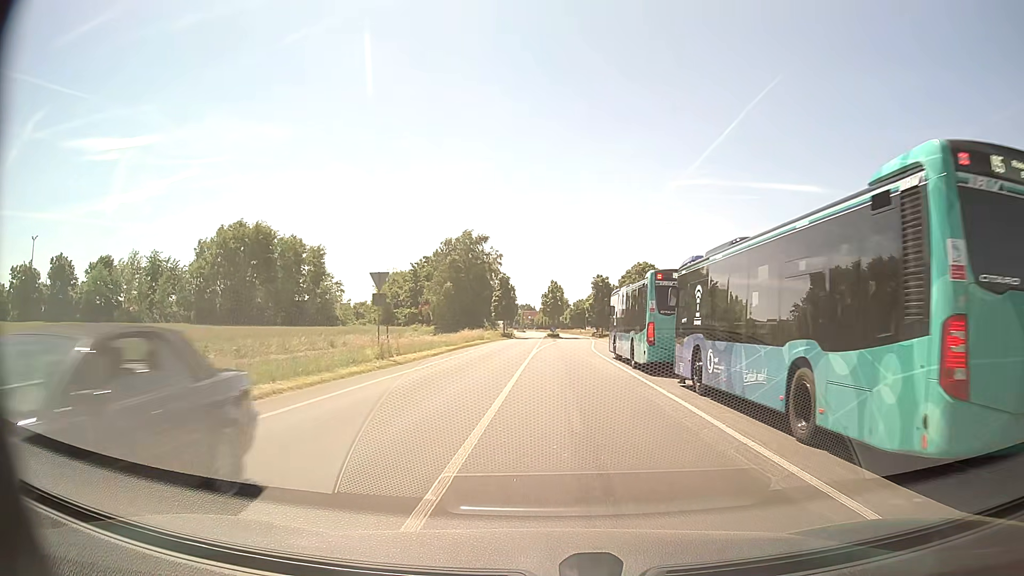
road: tertiary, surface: asphalt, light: Day
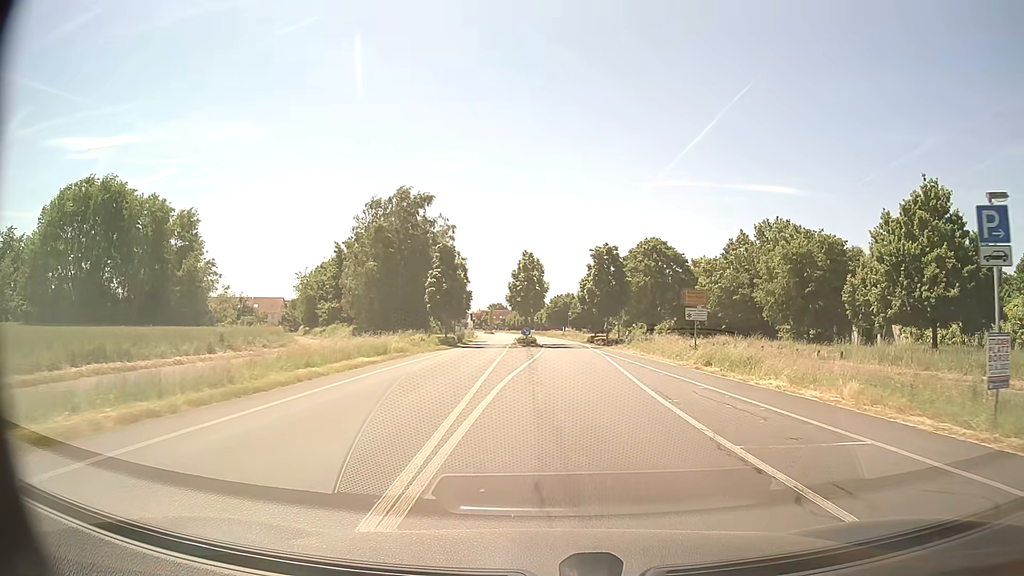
(+0.5, +31.6) m; +2°
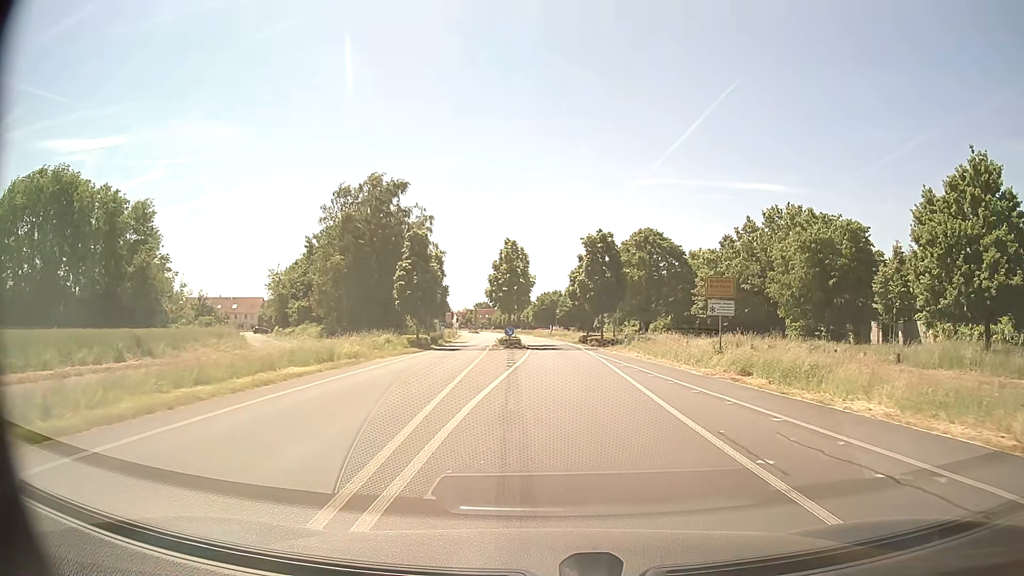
(+0.1, +6.3) m; +1°
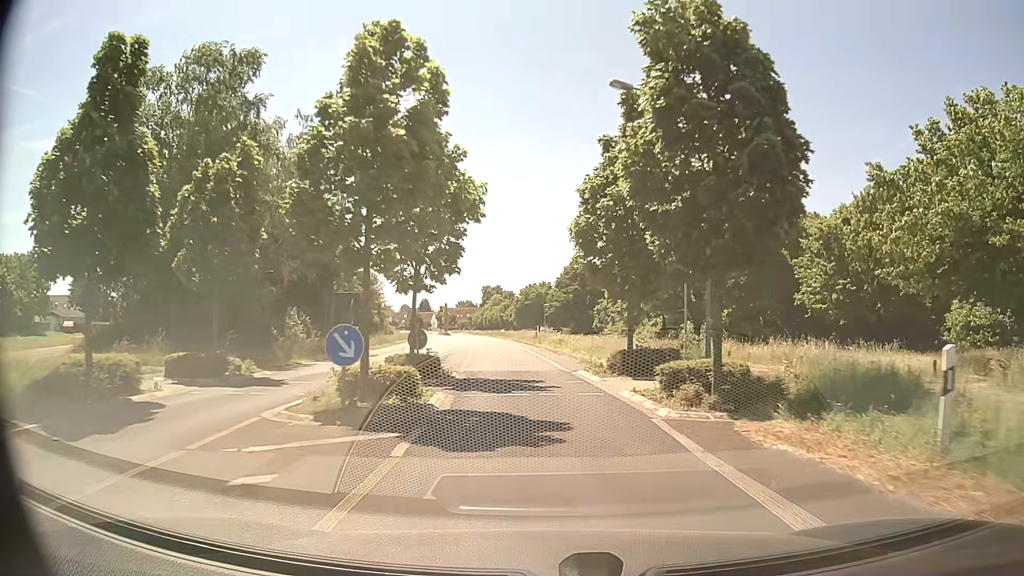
(+0.6, +31.8) m; +1°
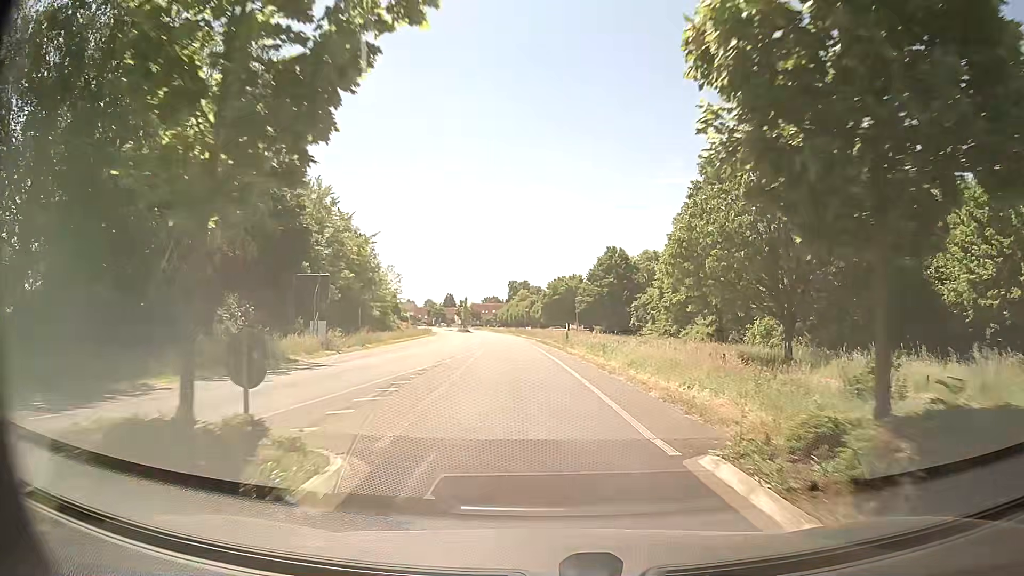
(-0.3, +12.9) m; -2°
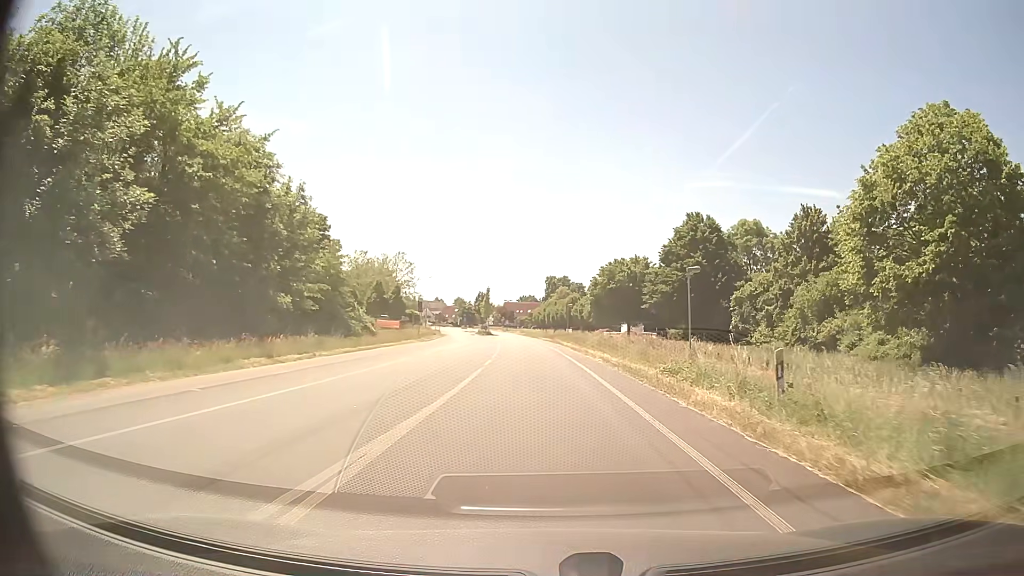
(-1.5, +33.1) m; -3°
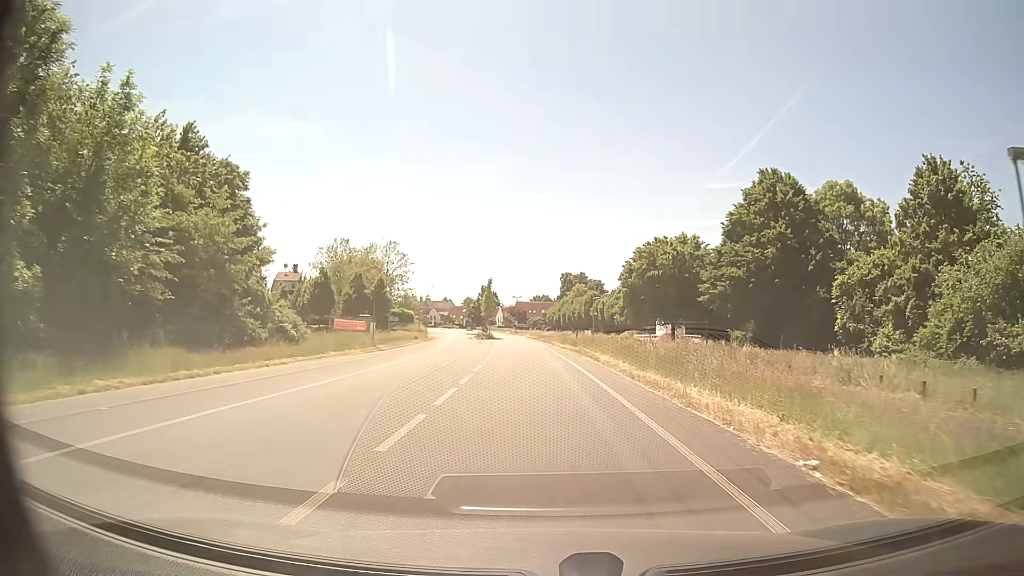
(-0.2, +20.6) m; -1°
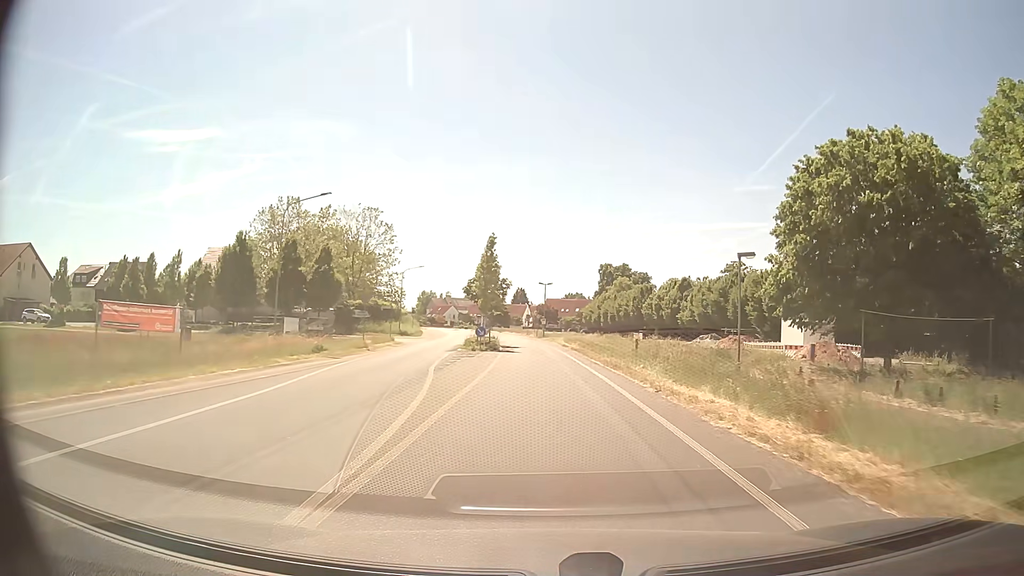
(-0.9, +35.6) m; -3°
(0, +10) (0, +20) (0, +30) (-1, +40) (-1, +50) (-2, +60) (-3, +70) (-4, +80) (-6, +90) (-8, +99) m
